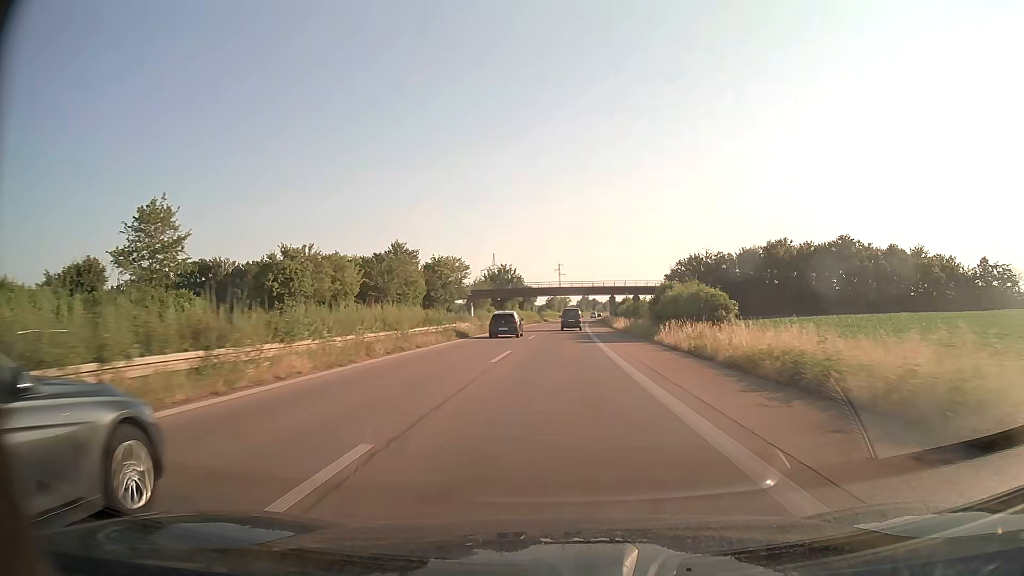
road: trunk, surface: asphalt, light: Day
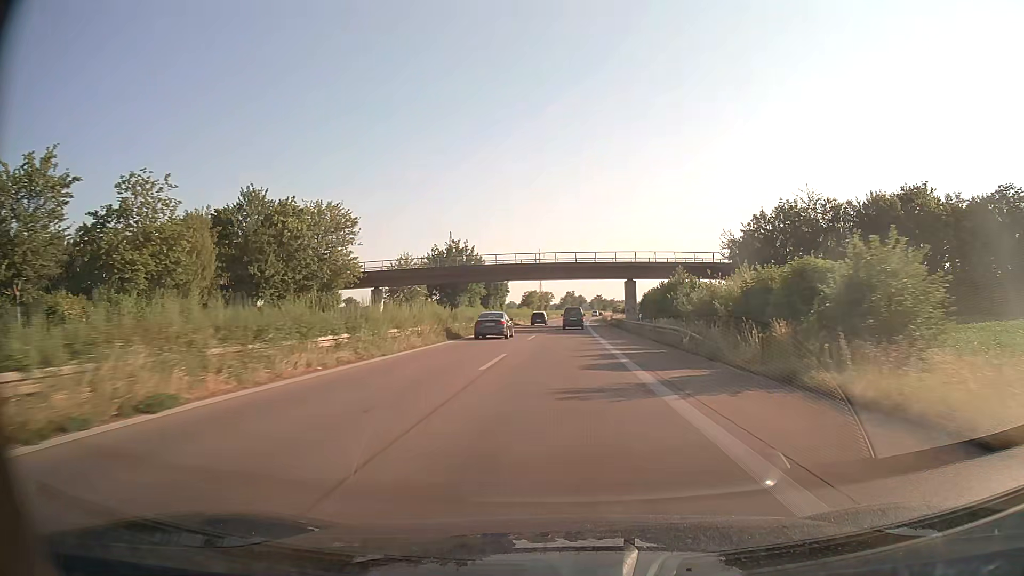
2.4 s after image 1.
(+0.9, +57.1) m; +2°
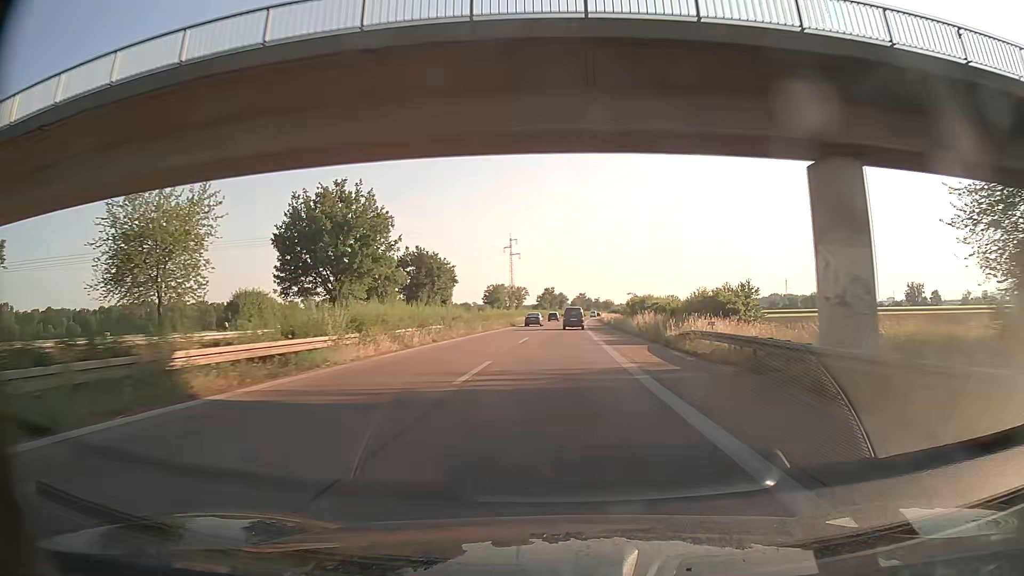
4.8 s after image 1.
(+1.0, +57.4) m; +2°
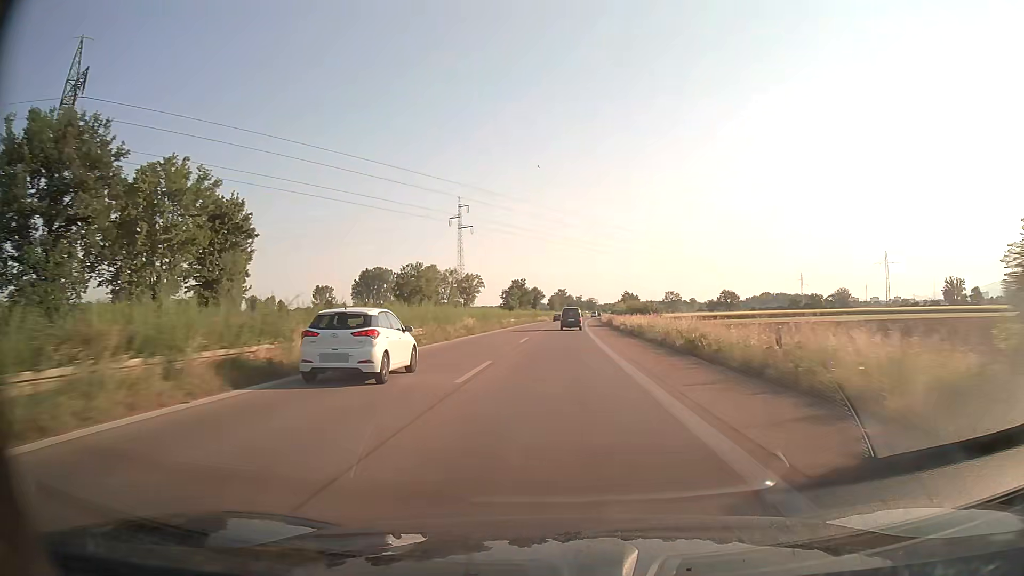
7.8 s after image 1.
(+1.2, +71.8) m; +2°
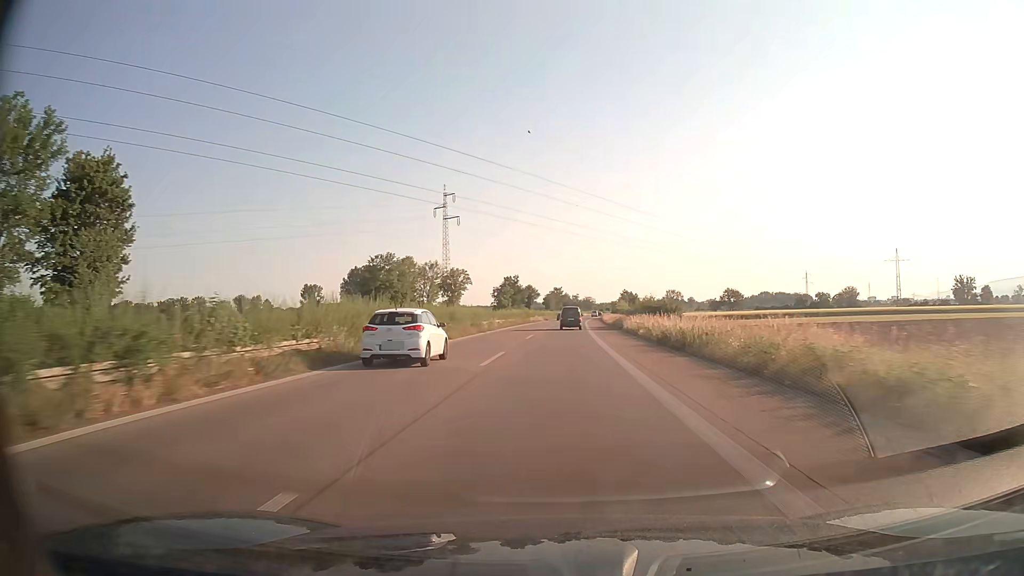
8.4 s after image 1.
(+0.1, +14.4) m; 0°
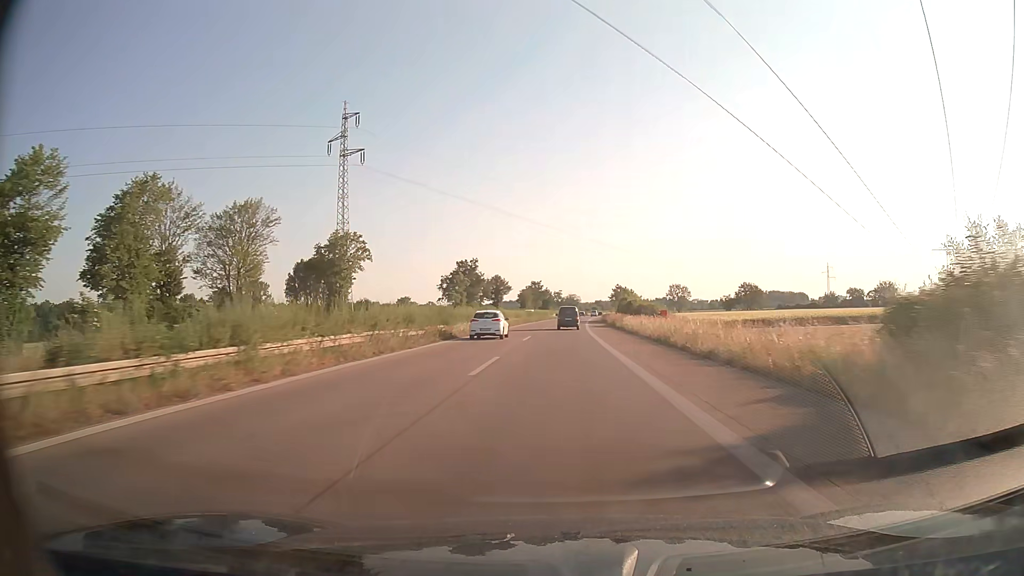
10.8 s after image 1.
(+0.8, +57.2) m; +2°
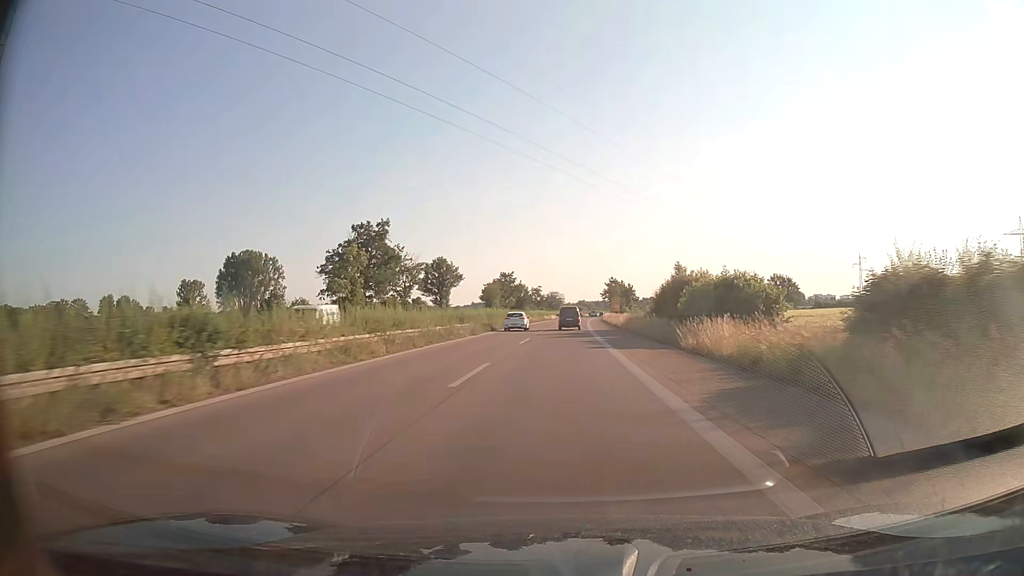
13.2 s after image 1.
(+0.9, +56.7) m; +2°
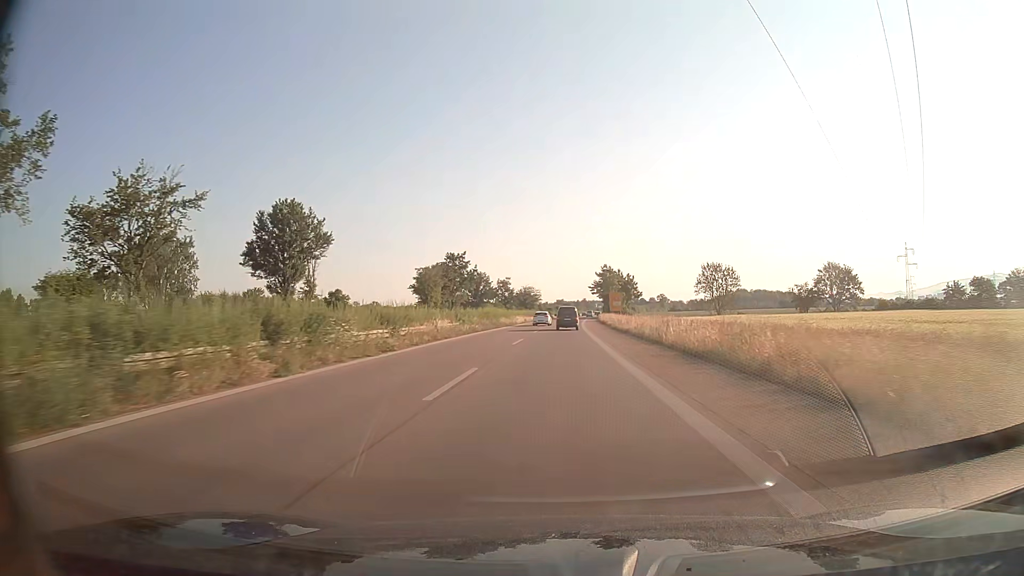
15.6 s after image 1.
(+0.9, +56.3) m; +2°
(0, +10) (0, +20) (0, +30) (0, +40) (0, +50) (+1, +60) (+1, +70) (+1, +80) (+2, +90) (+2, +100) m
